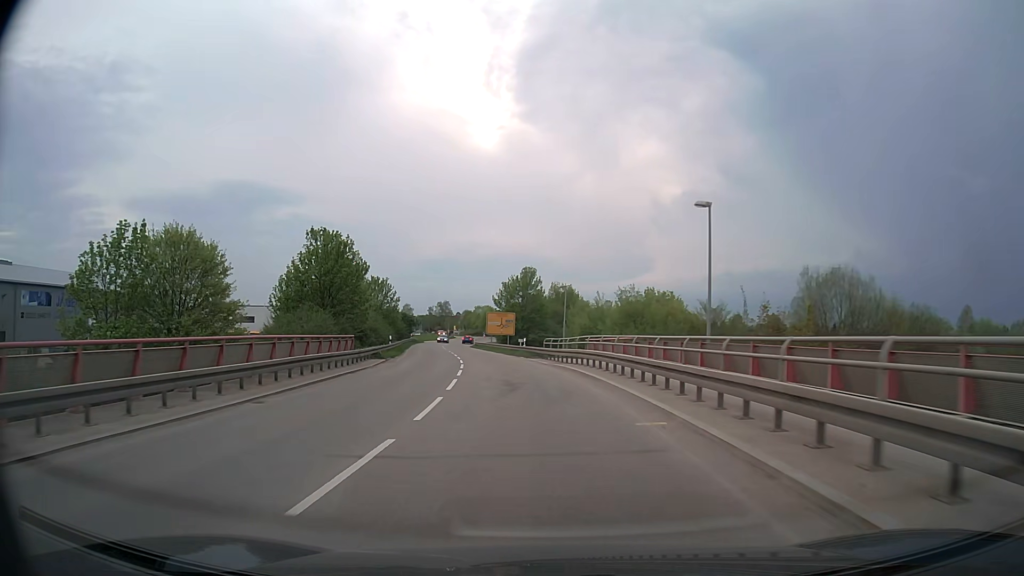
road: secondary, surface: asphalt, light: Day
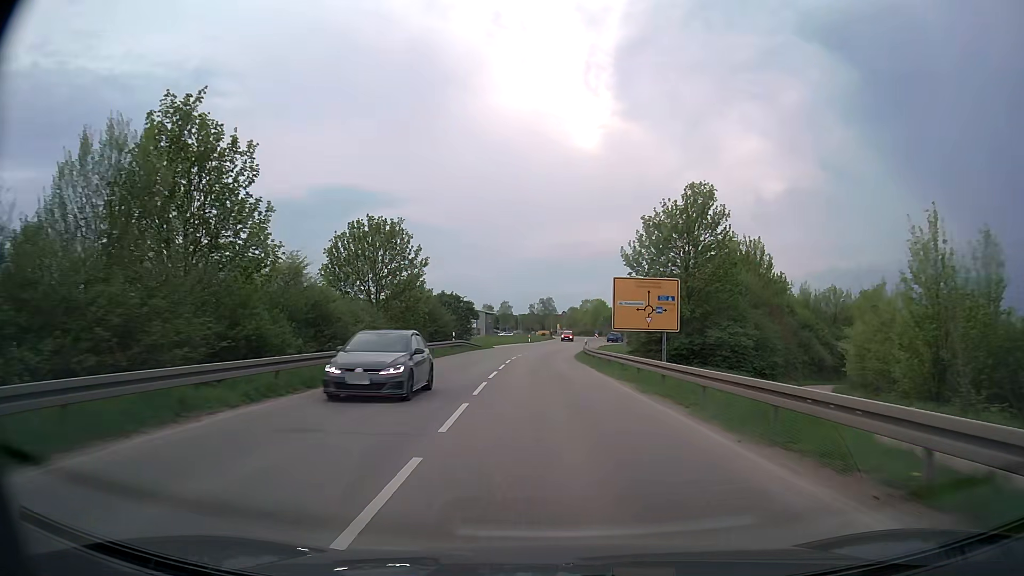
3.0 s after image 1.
(-5.4, +48.8) m; -9°
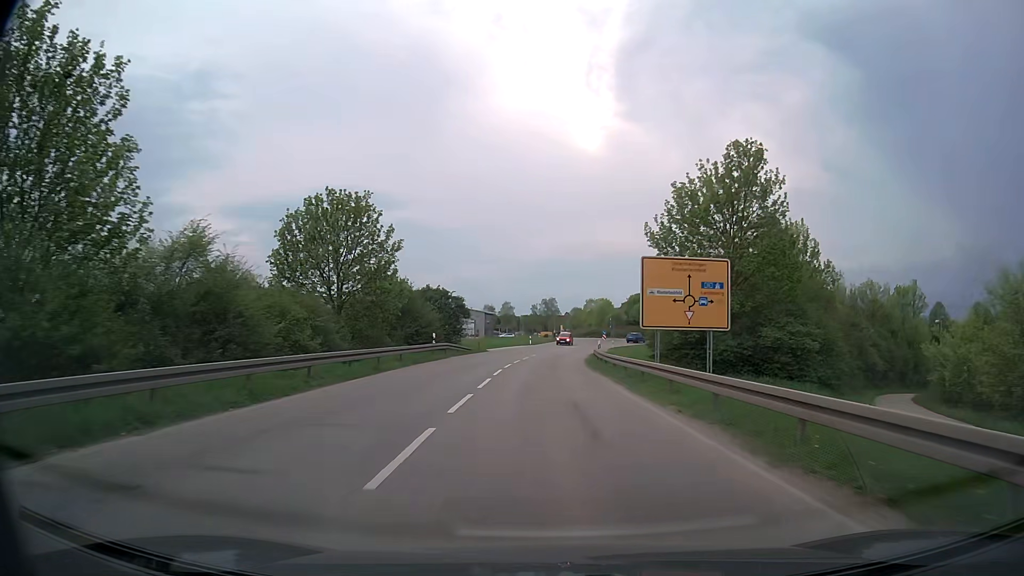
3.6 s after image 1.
(0.0, +9.4) m; 0°
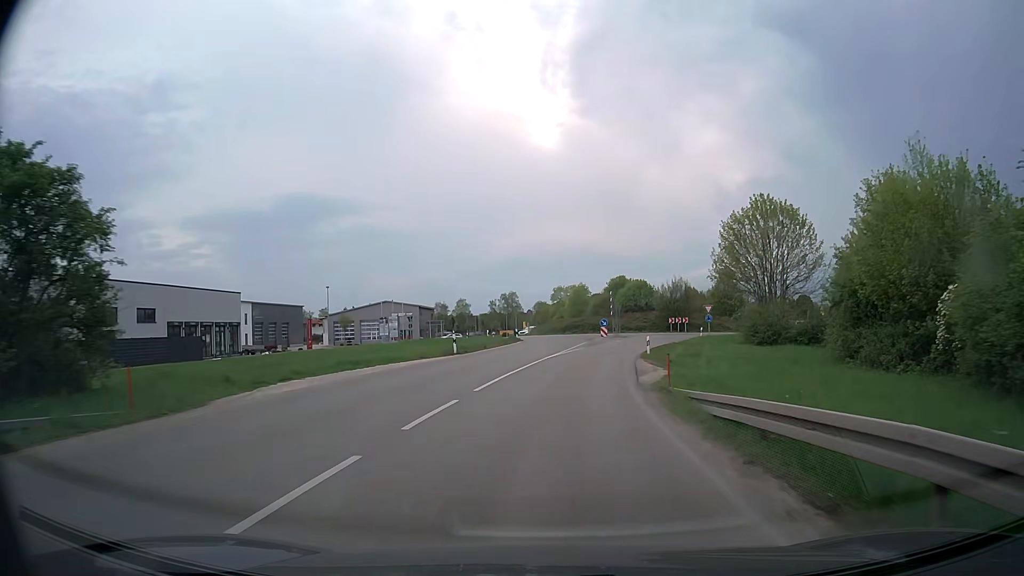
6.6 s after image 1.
(+0.6, +43.8) m; +3°
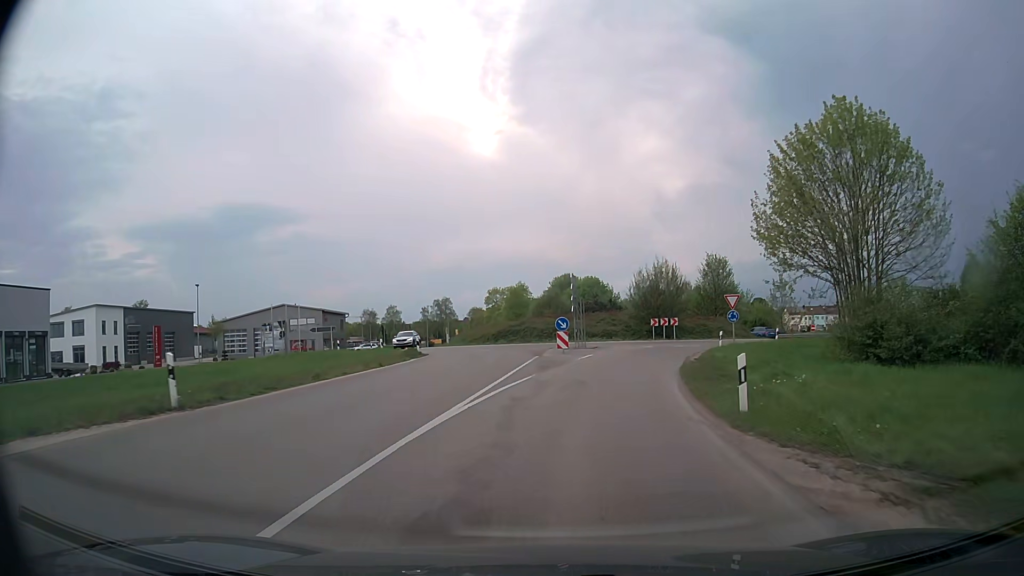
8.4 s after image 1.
(+0.8, +22.2) m; +5°
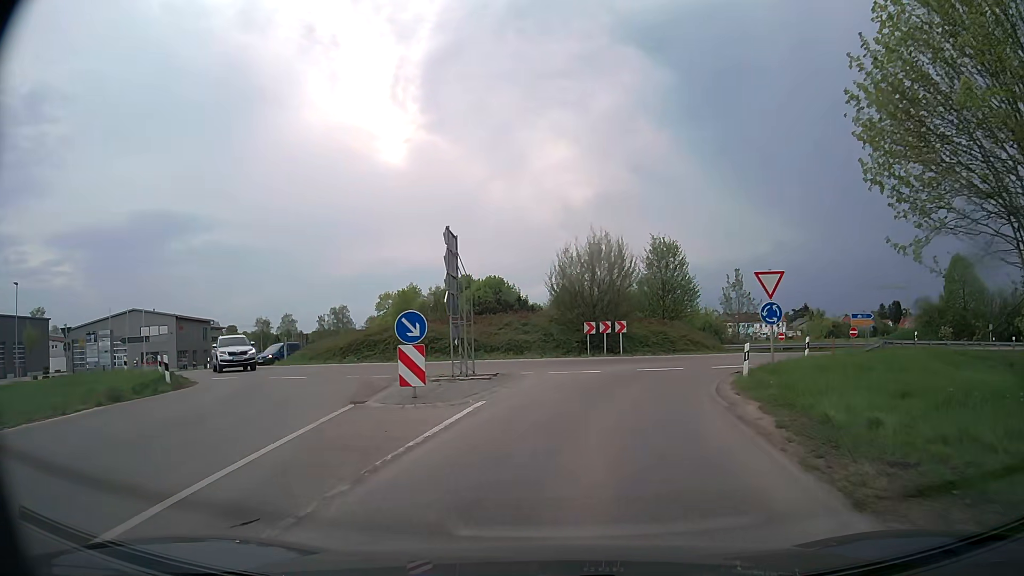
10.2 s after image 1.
(+1.2, +17.2) m; +8°
